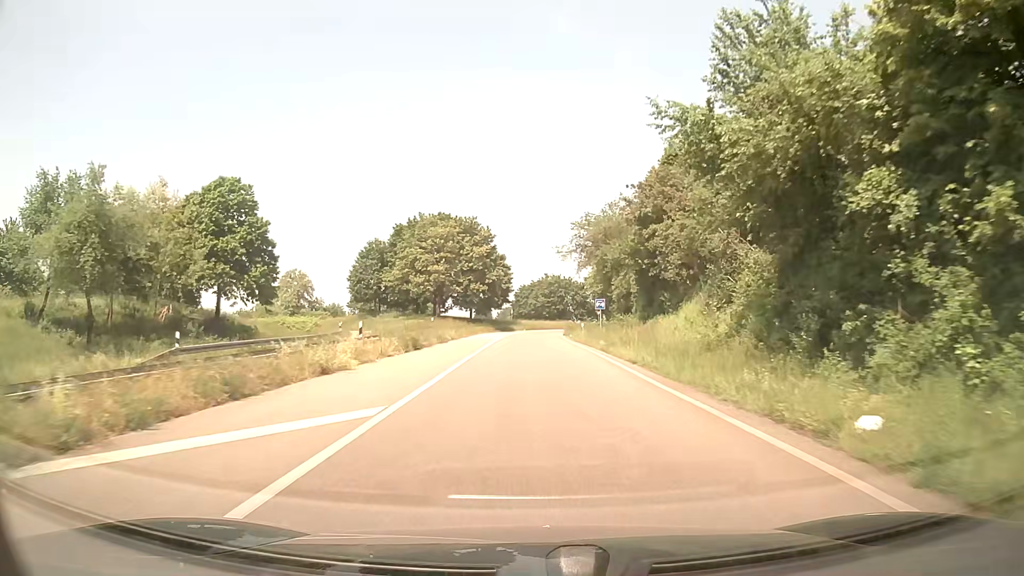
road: trunk_link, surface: asphalt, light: Day
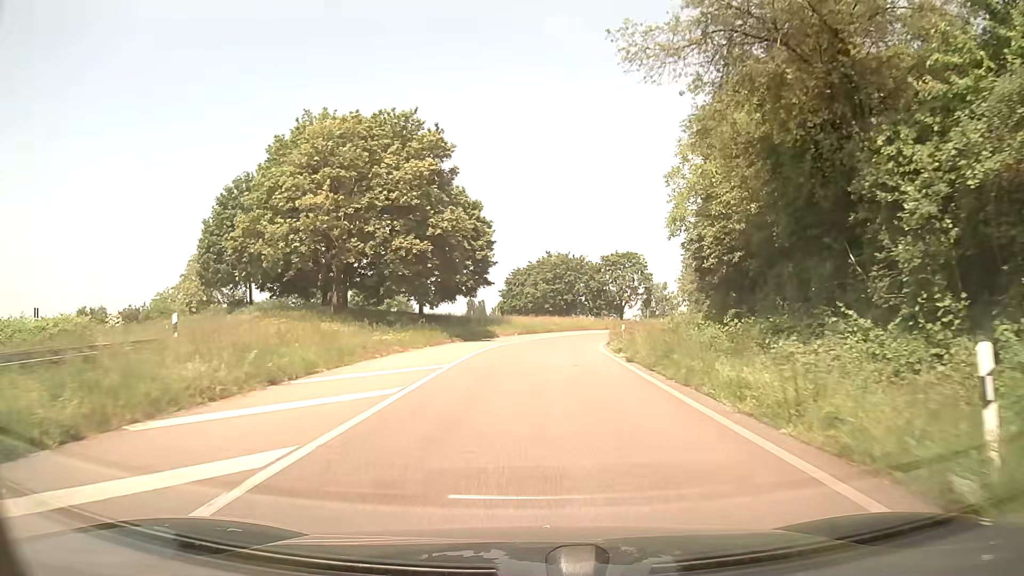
(-0.2, +41.2) m; +1°
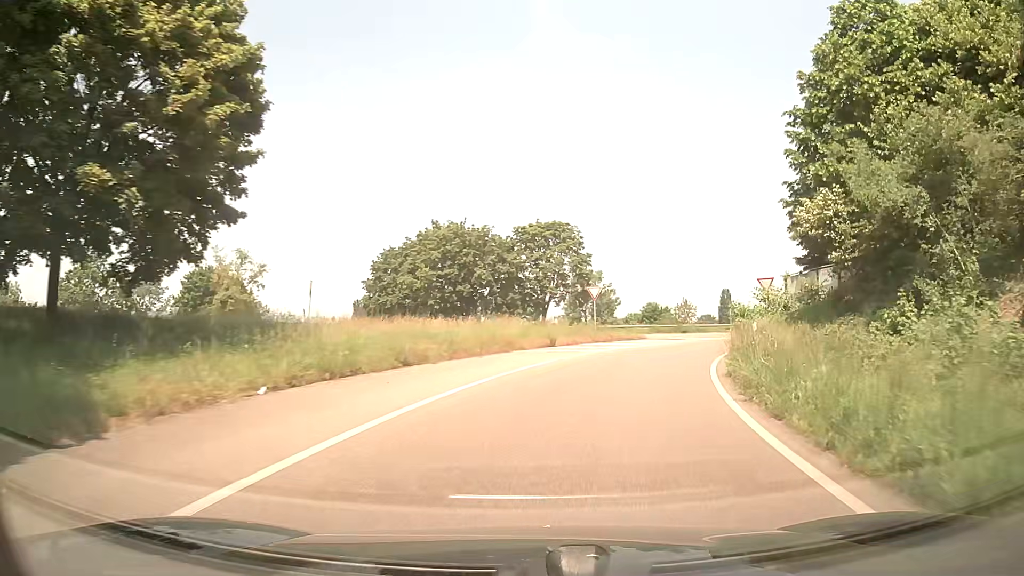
(+1.2, +36.4) m; +8°
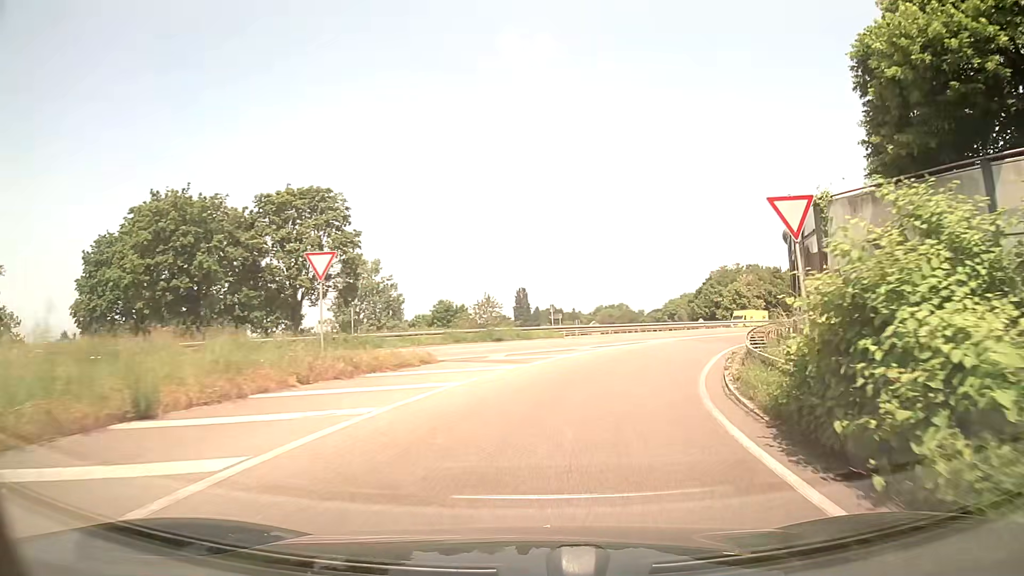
(+3.2, +20.7) m; +18°
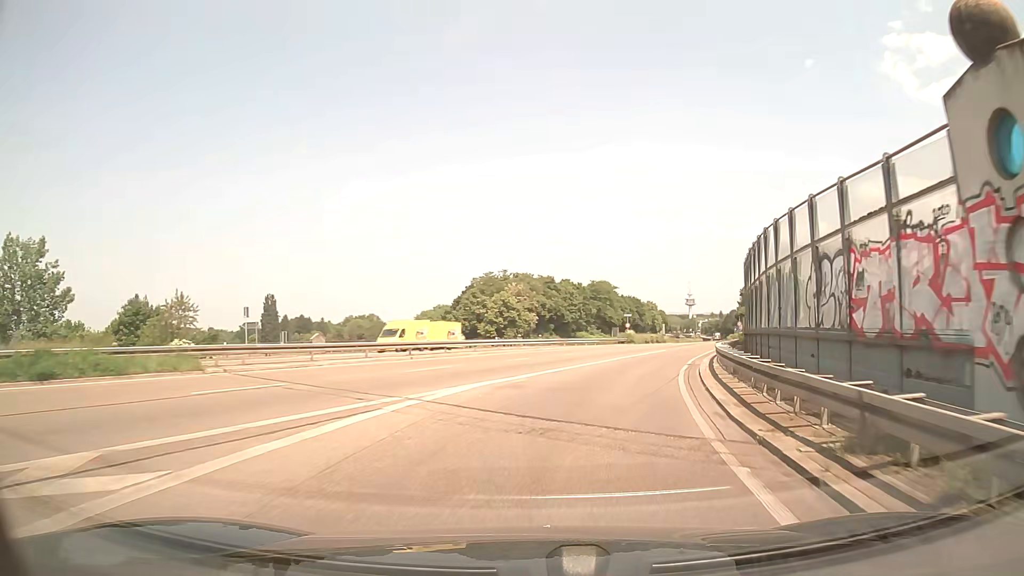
(+3.7, +21.0) m; +21°
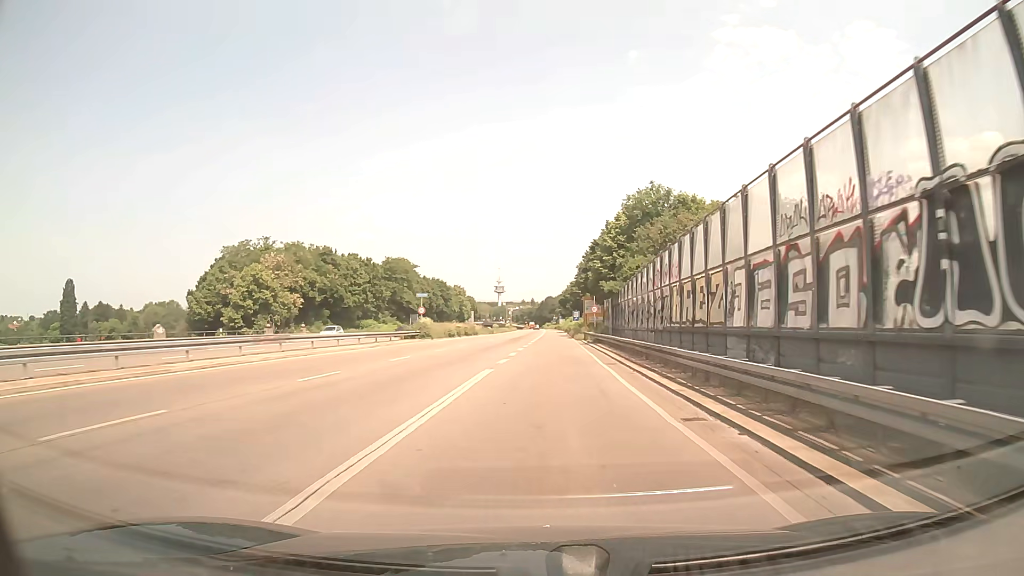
(+5.2, +30.3) m; +16°
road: trunk
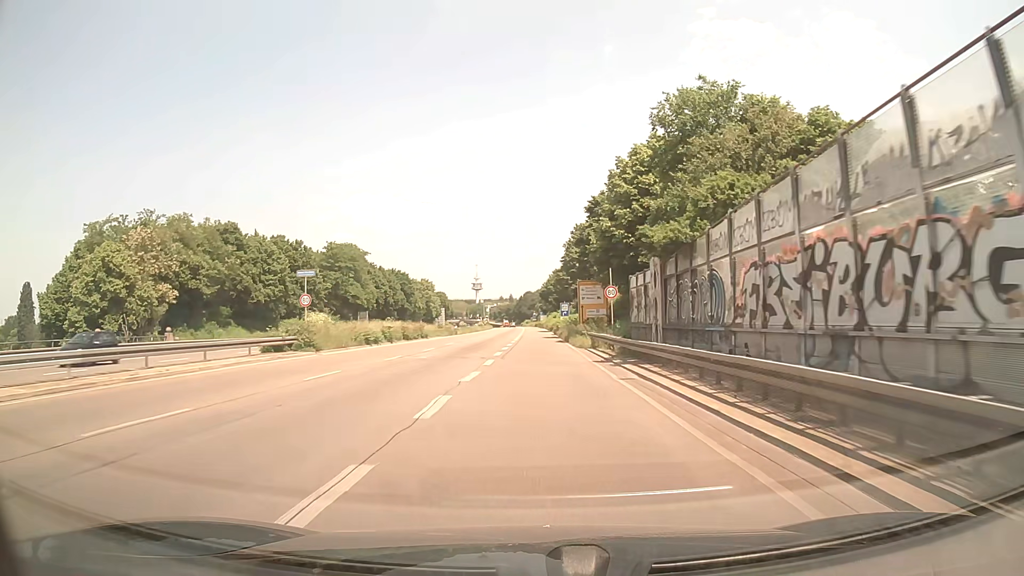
(+0.7, +26.0) m; +2°
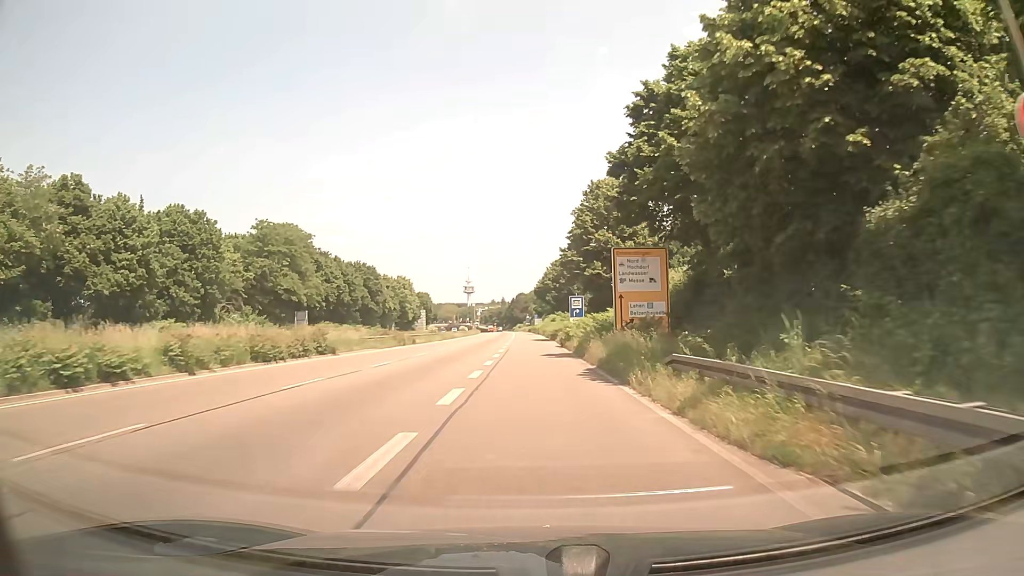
(+0.1, +28.4) m; 0°
(0, +10) (0, +20) (0, +30) (0, +40) (0, +50) (0, +60) (0, +70) (0, +80) (0, +90) (-1, +100) m
